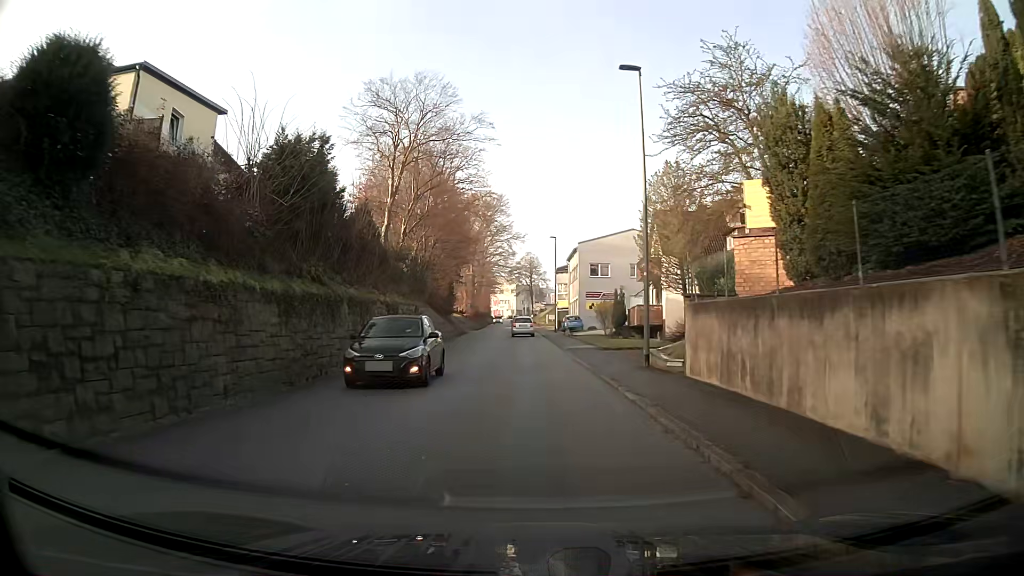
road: tertiary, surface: asphalt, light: Day
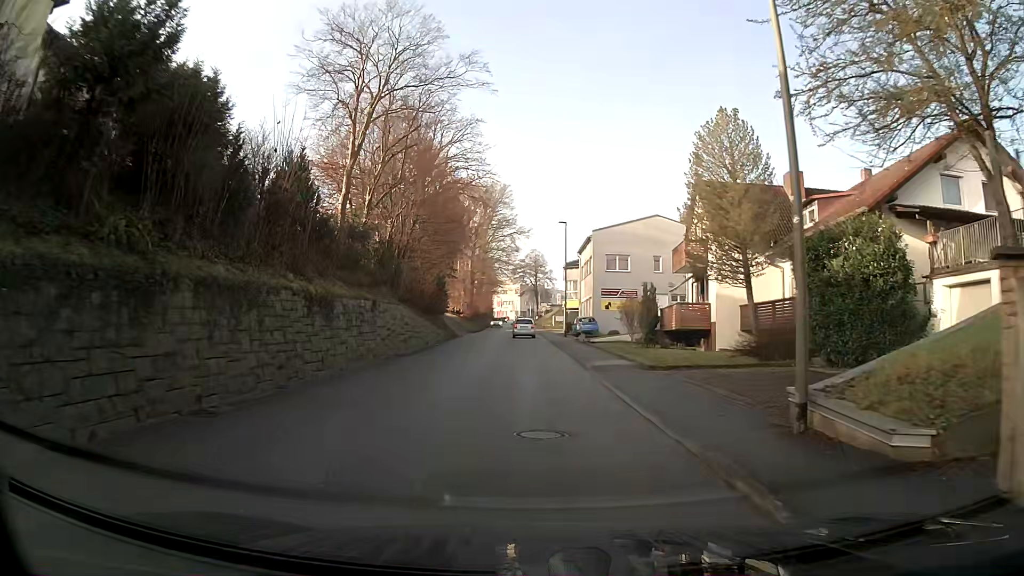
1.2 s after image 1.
(-0.1, +10.0) m; -1°
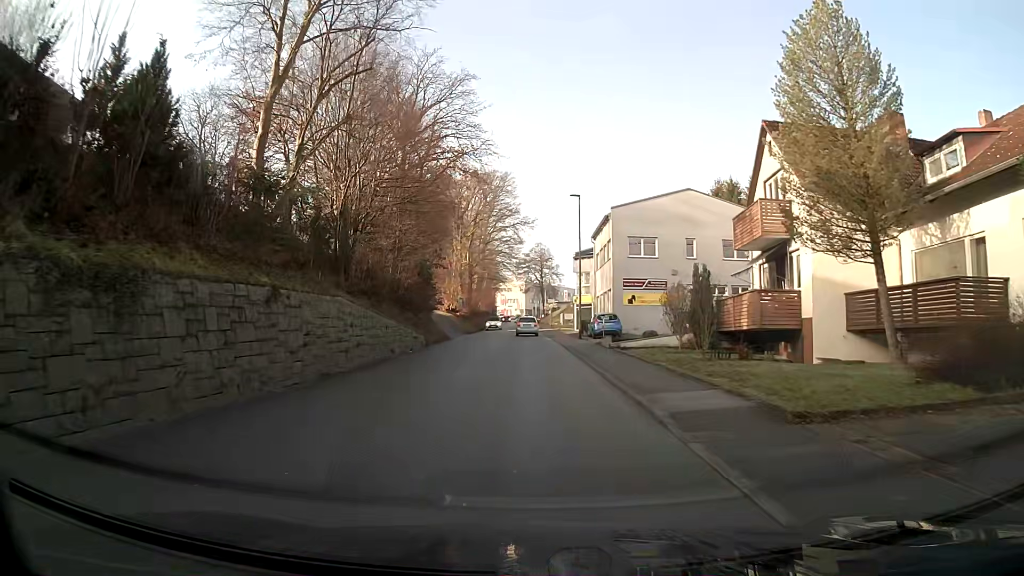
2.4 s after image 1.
(0.0, +10.0) m; 0°
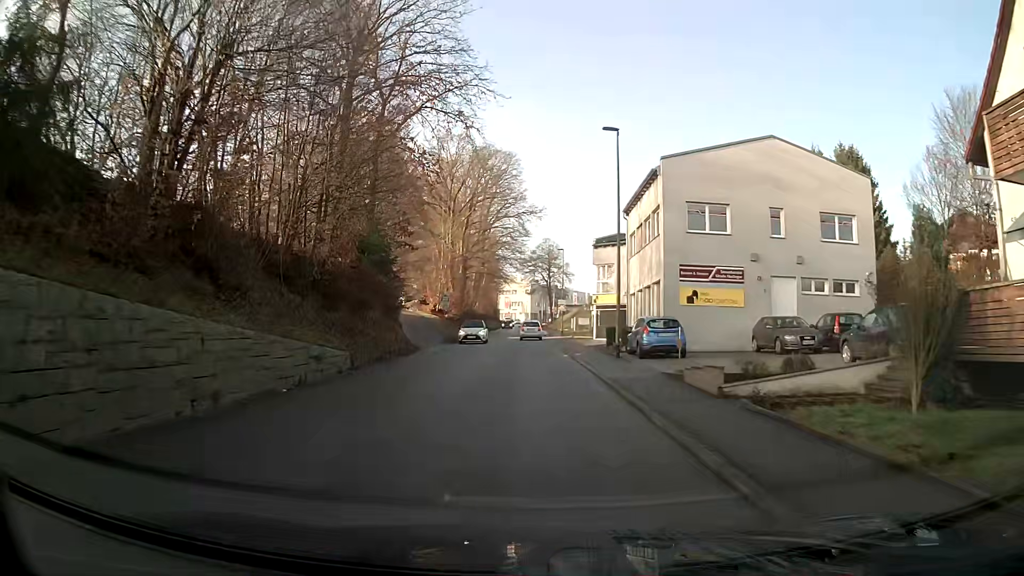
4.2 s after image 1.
(-0.1, +15.0) m; 0°
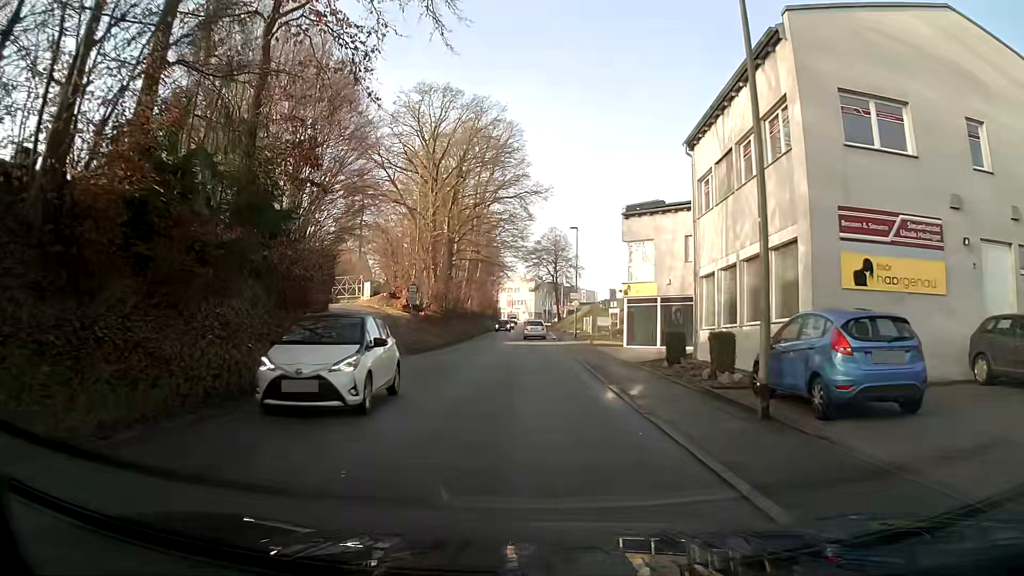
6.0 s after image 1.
(-0.1, +14.8) m; -1°
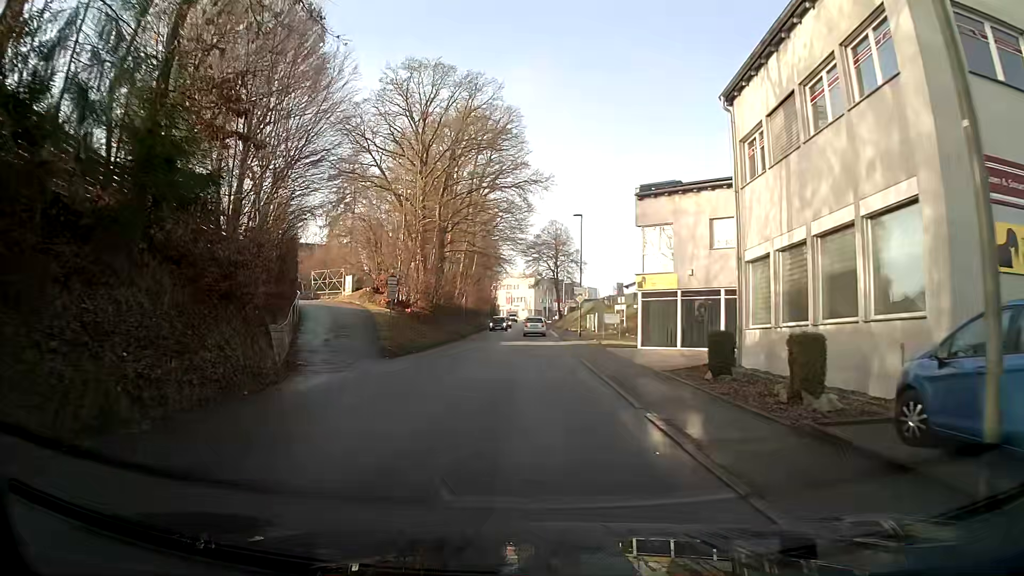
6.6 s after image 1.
(0.0, +4.9) m; 0°
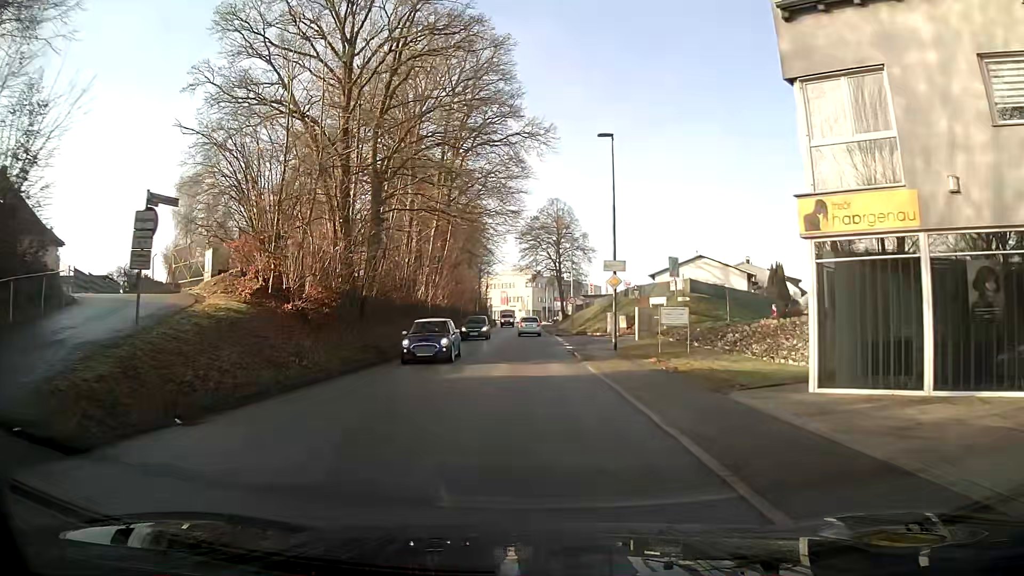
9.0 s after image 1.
(-0.1, +19.8) m; 0°
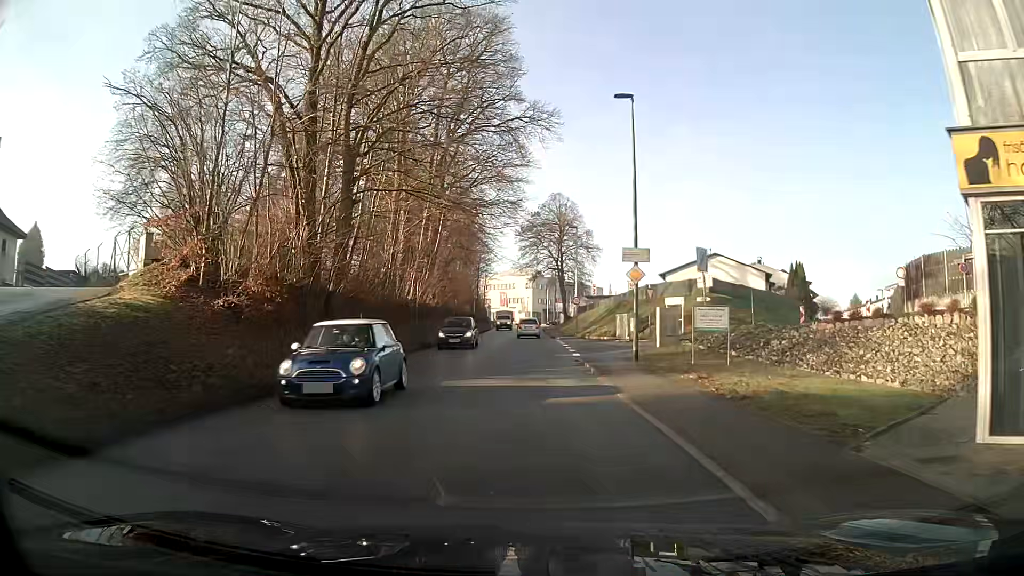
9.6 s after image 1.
(0.0, +4.9) m; 0°
(0, +10) (0, +20) (0, +30) (0, +40) (0, +50) (-1, +60) (-1, +70) (-1, +80) (-1, +90) (-1, +100) m
